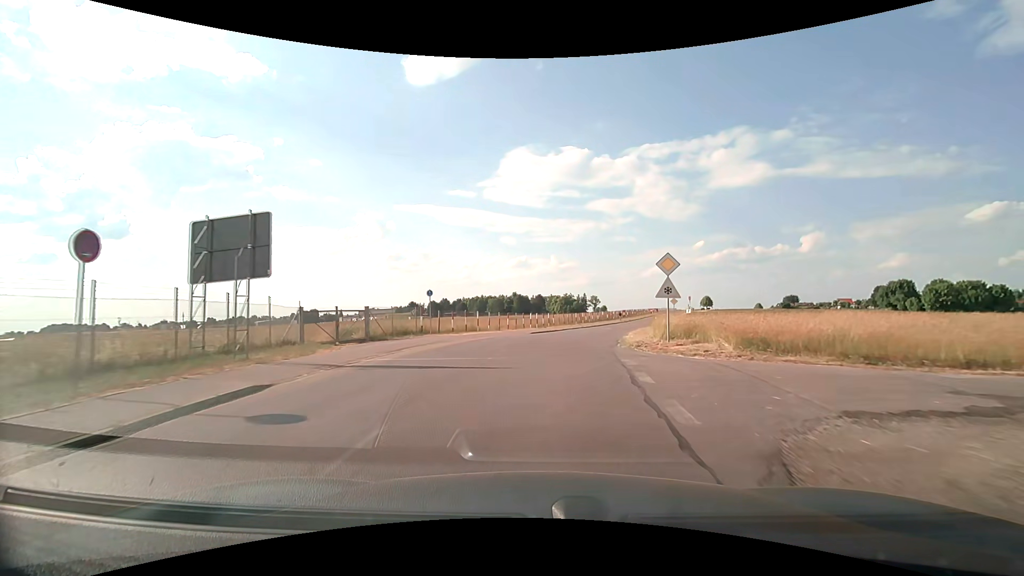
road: unclassified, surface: asphalt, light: Day
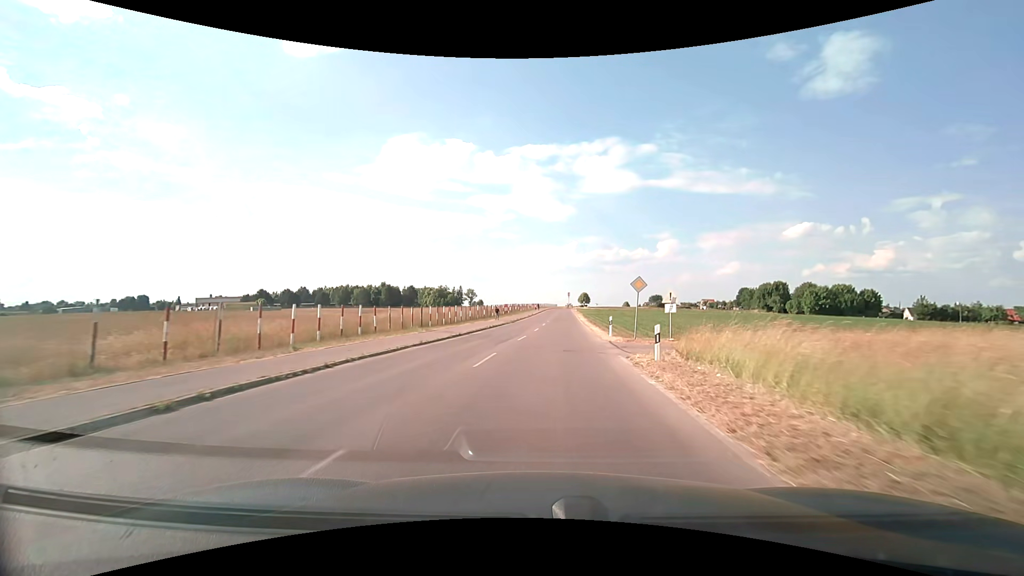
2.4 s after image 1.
(+4.1, +34.8) m; +14°
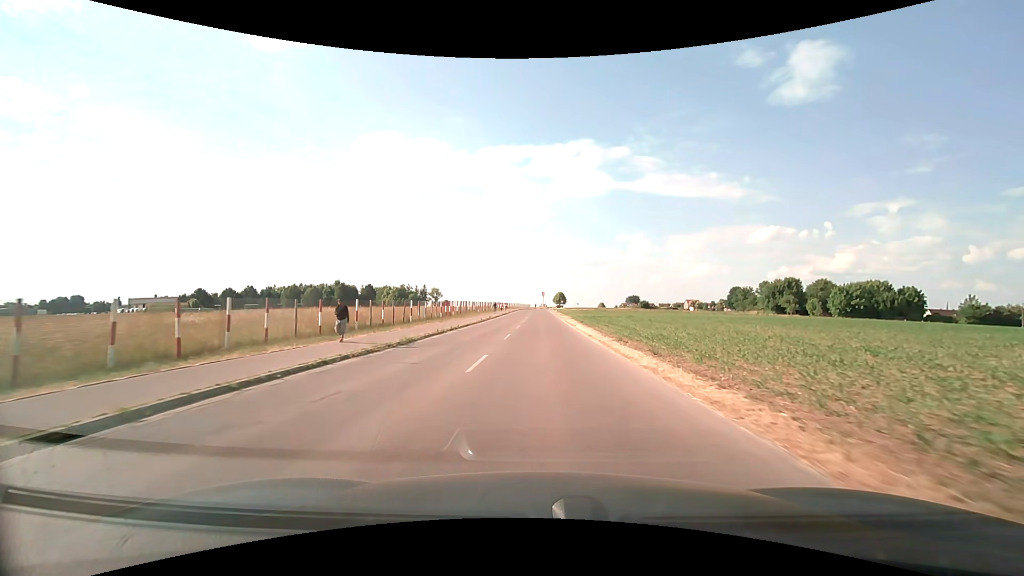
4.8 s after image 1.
(+1.5, +36.0) m; +3°
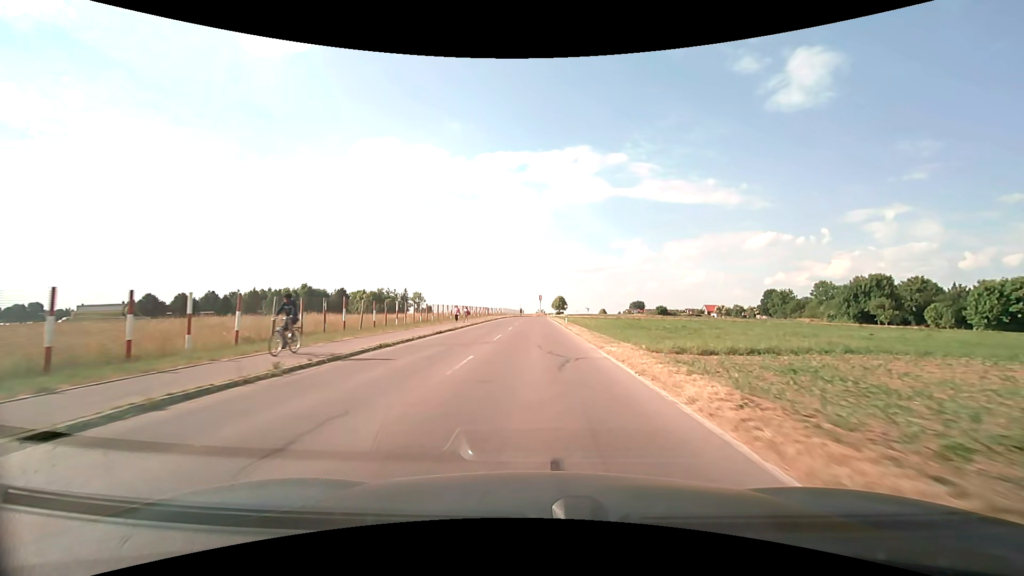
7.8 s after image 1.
(+0.7, +46.1) m; 0°
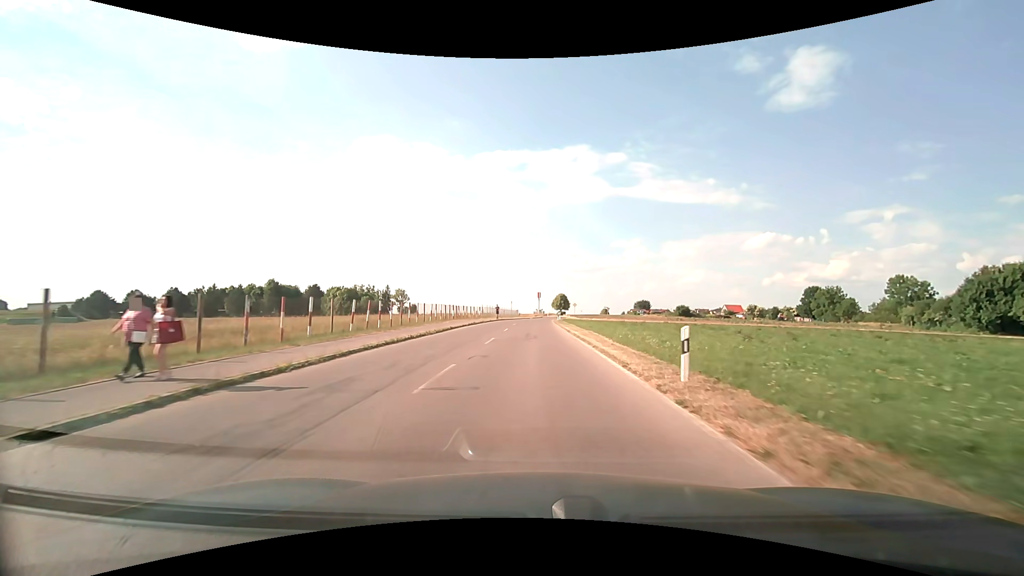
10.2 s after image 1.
(0.0, +36.8) m; 0°
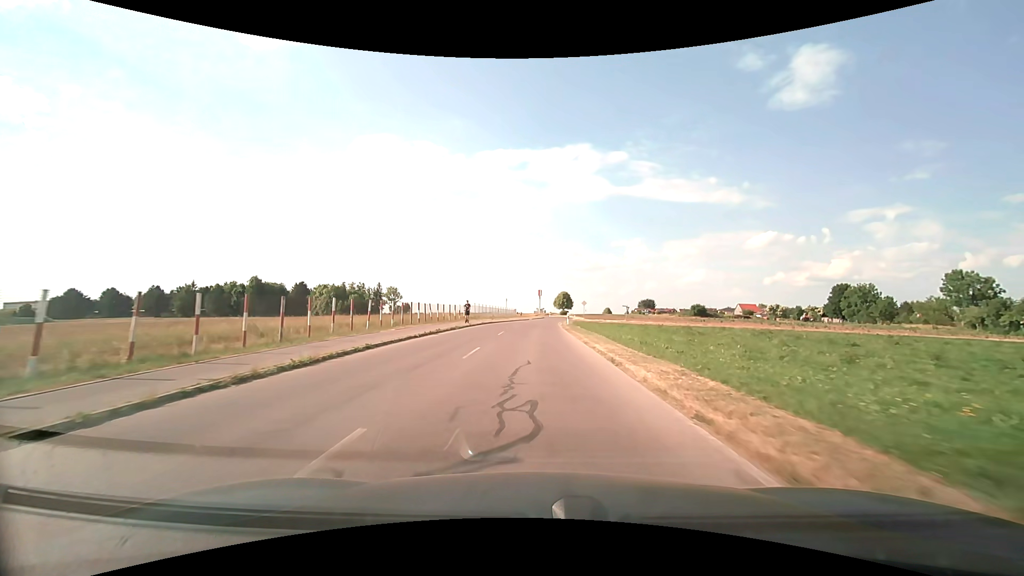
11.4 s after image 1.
(0.0, +17.5) m; 0°
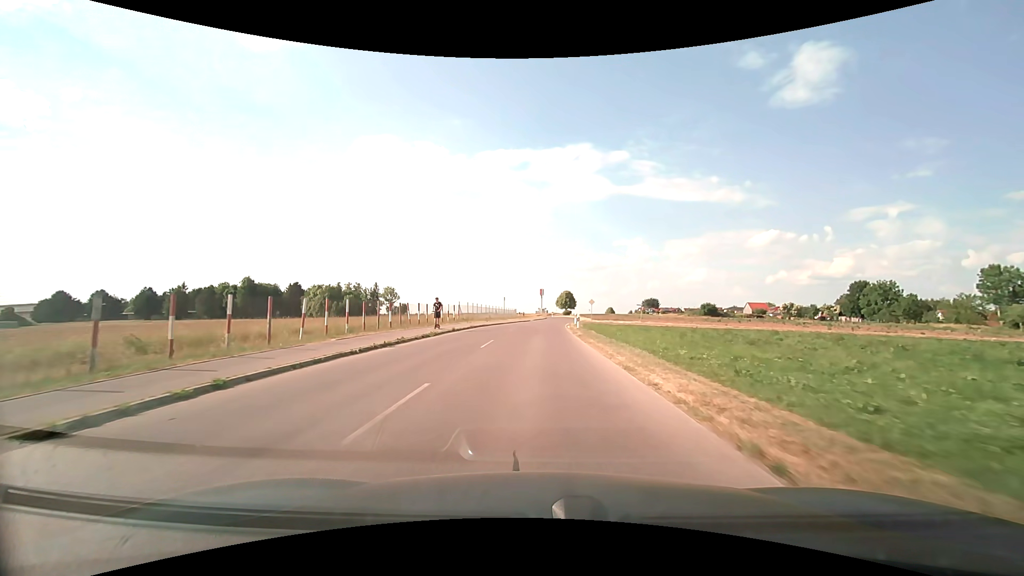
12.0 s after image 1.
(0.0, +8.5) m; 0°
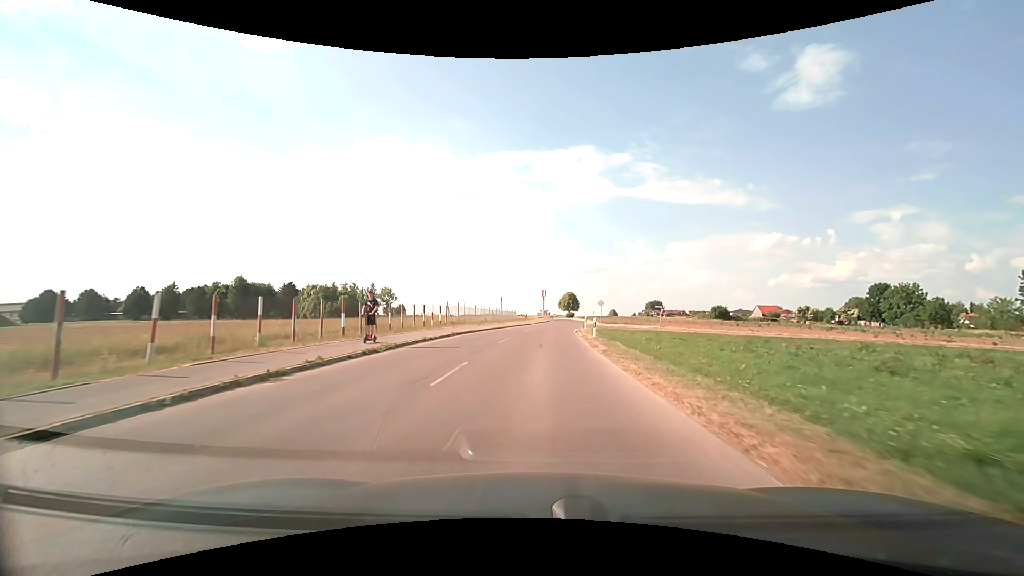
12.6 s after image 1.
(0.0, +8.4) m; 0°
(0, +10) (0, +20) (+1, +30) (+1, +40) (+3, +50) (+4, +60) (+5, +70) (+6, +80) (+7, +90) (+7, +100) m
